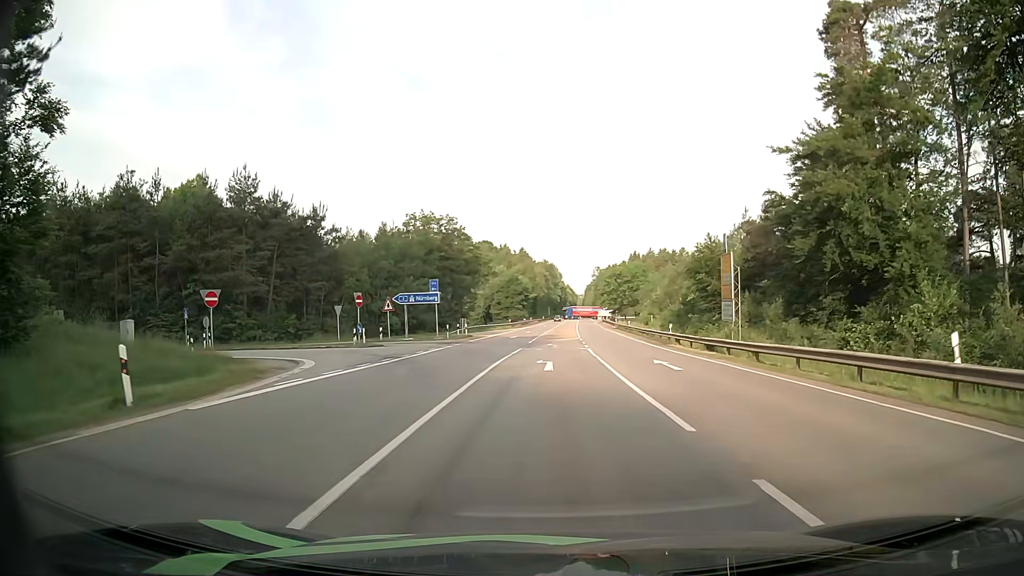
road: secondary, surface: asphalt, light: Day
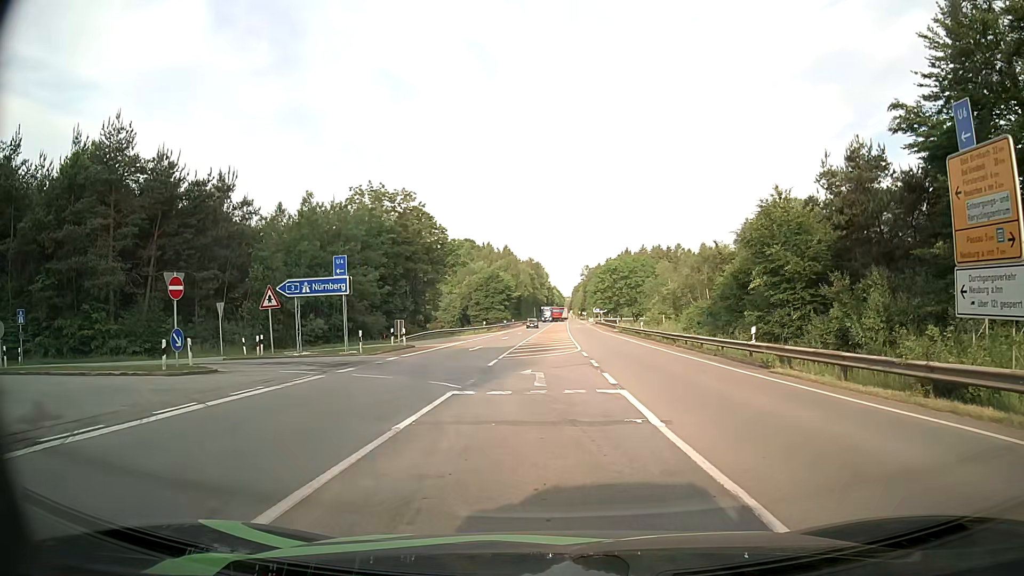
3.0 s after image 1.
(+0.1, +19.5) m; +1°
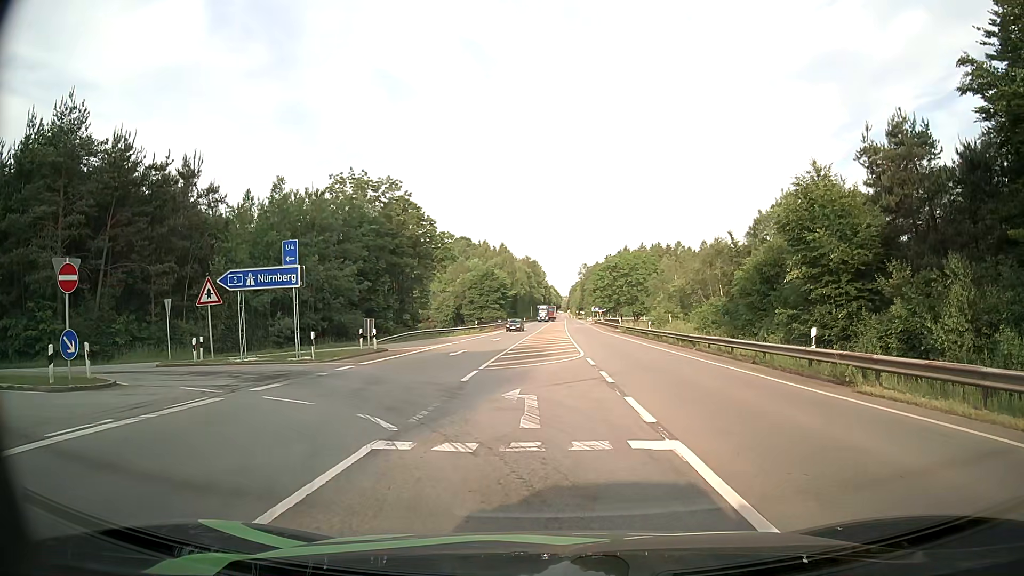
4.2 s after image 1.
(0.0, +5.6) m; +2°
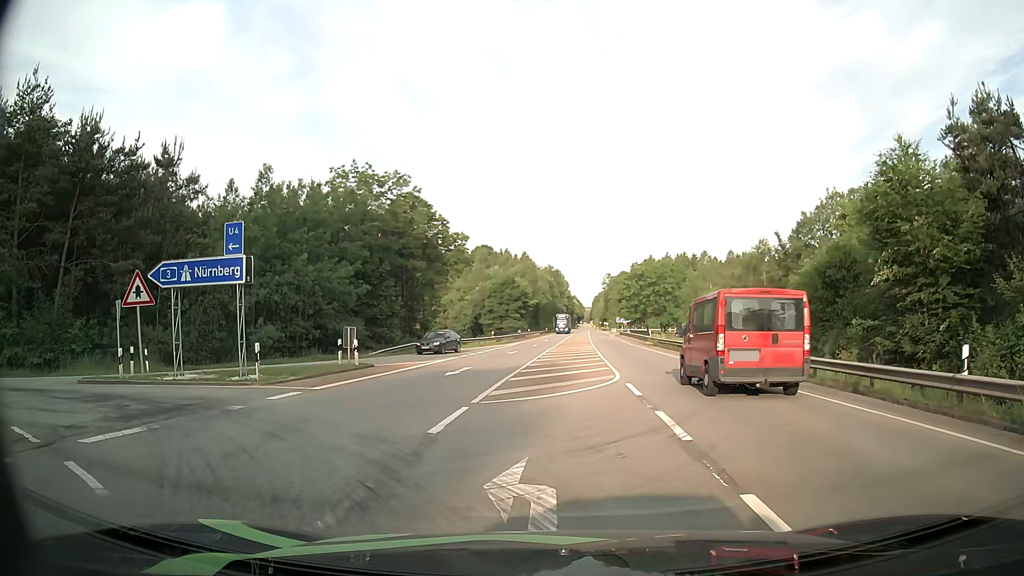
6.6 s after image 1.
(-0.2, +6.2) m; -3°
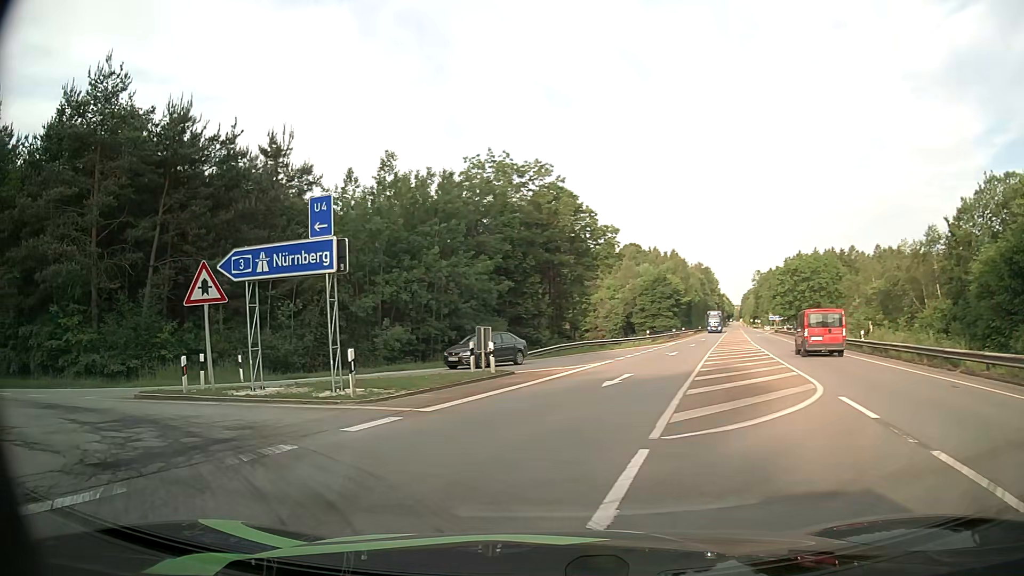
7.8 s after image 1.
(-0.4, +4.6) m; -11°
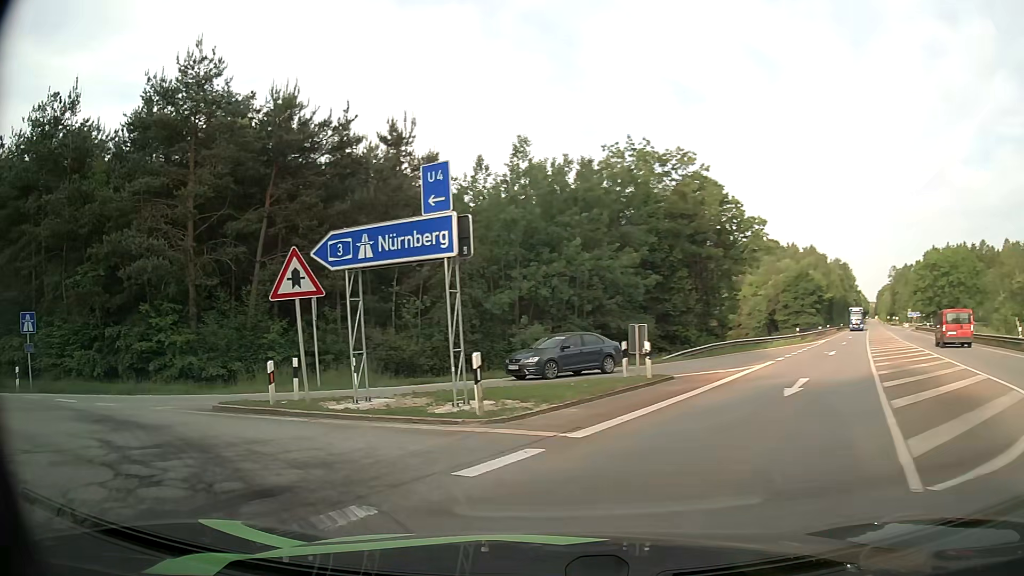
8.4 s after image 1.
(-0.3, +3.1) m; -12°
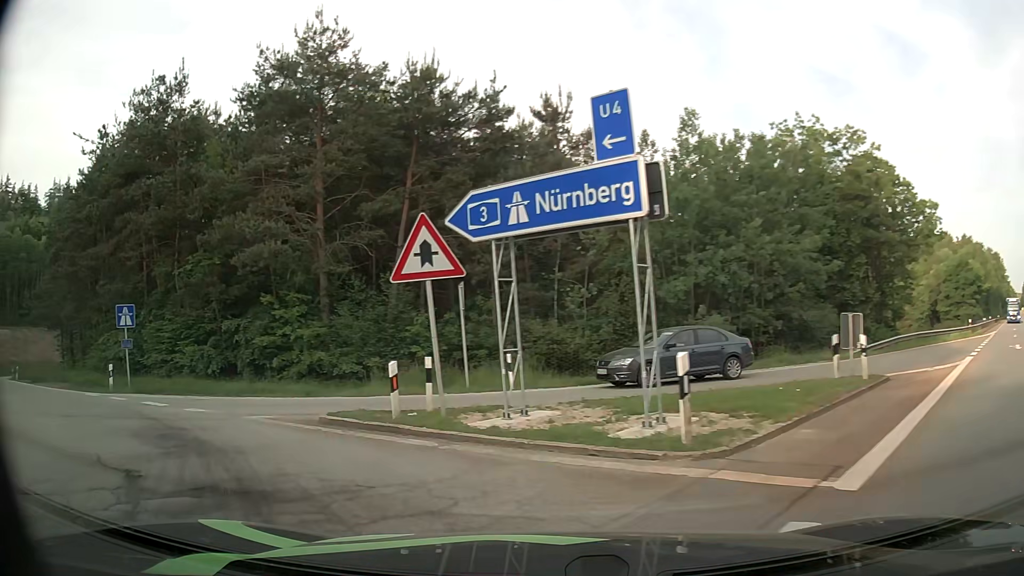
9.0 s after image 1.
(-0.4, +3.3) m; -14°
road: motorway_link
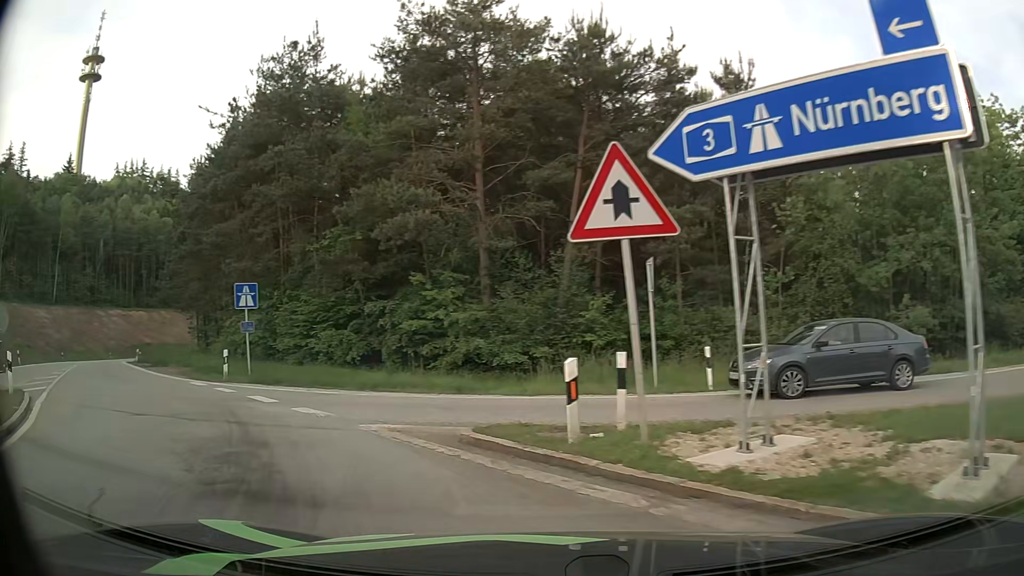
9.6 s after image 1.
(-0.5, +3.4) m; -12°
